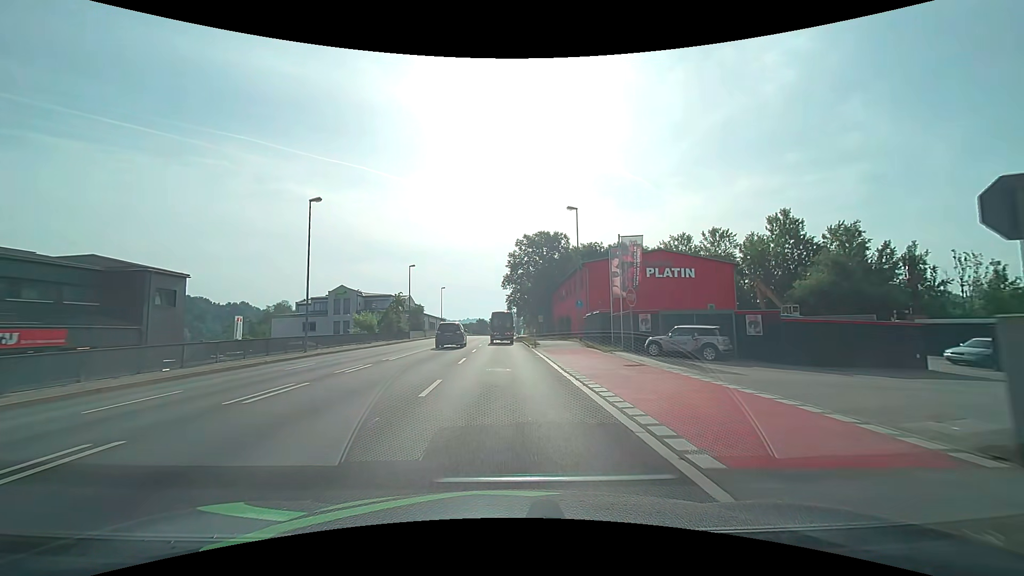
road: primary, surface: asphalt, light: Day
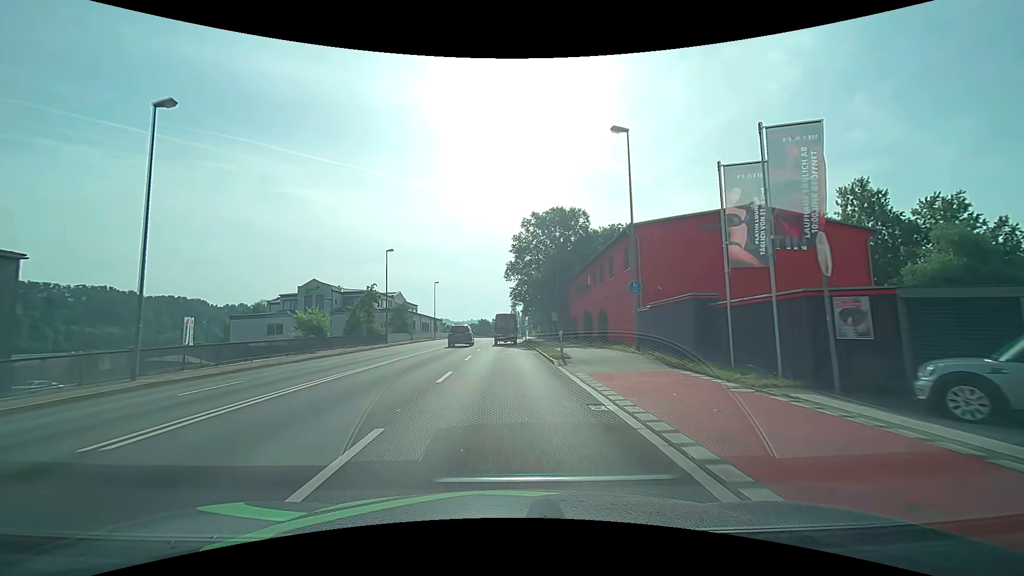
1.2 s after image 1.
(-0.1, +15.2) m; -1°
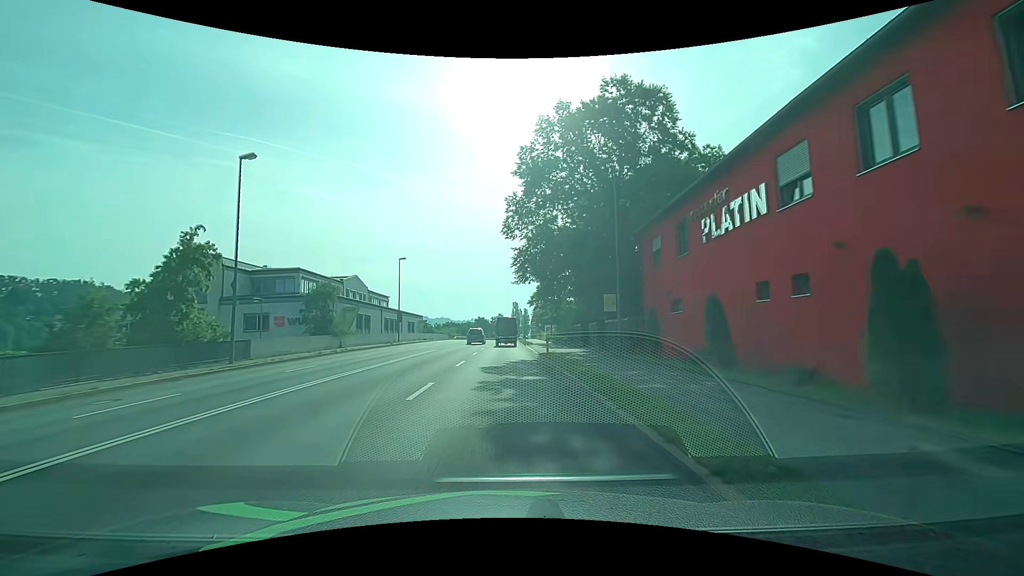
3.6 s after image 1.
(+0.1, +30.1) m; -1°
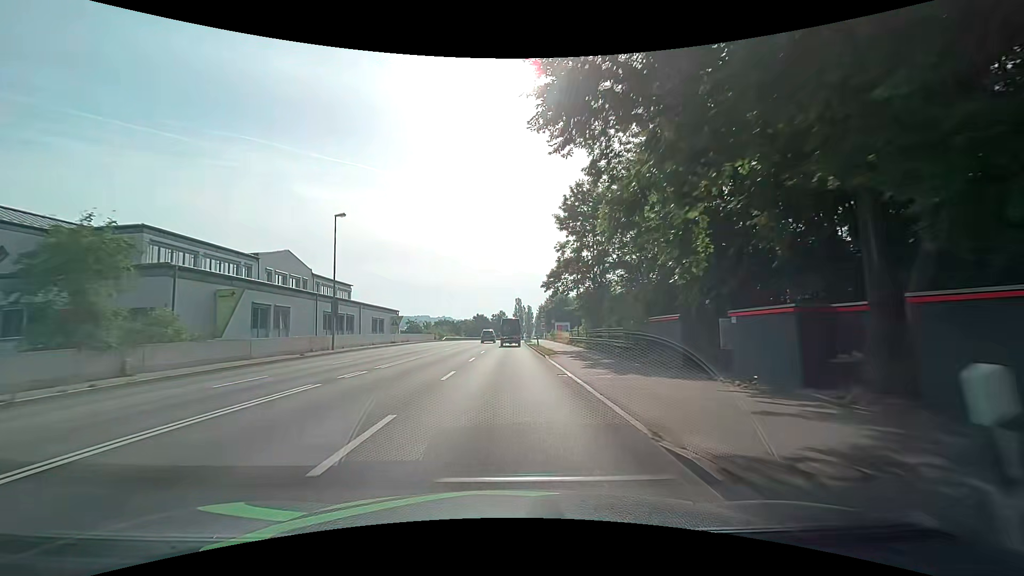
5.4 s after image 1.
(+0.2, +23.1) m; +1°
(0, +10) (0, +20) (0, +30) (0, +40) (0, +50) (0, +60) (0, +70) (+1, +80) (+1, +90) (+1, +100) m
